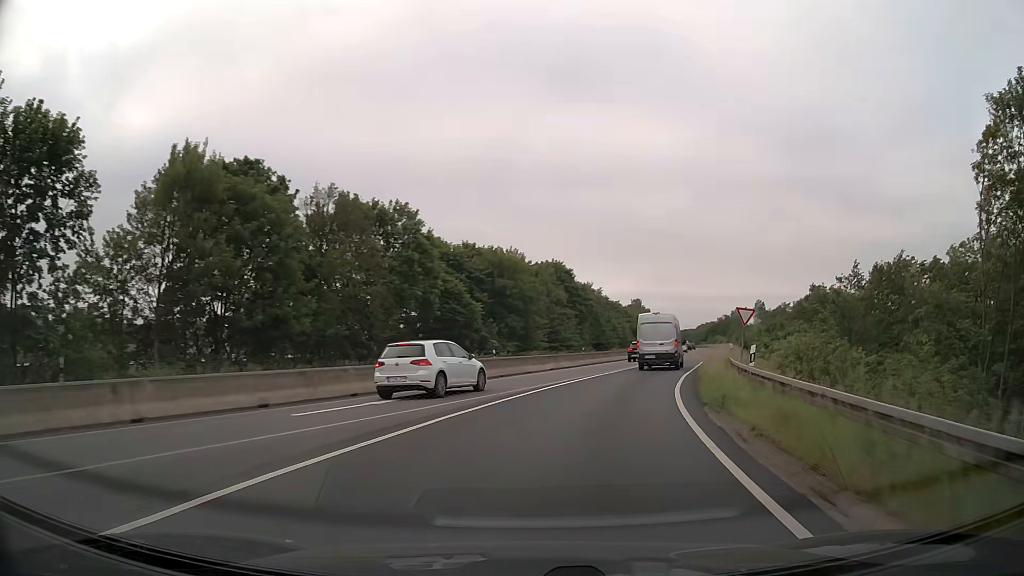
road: trunk_link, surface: asphalt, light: Day
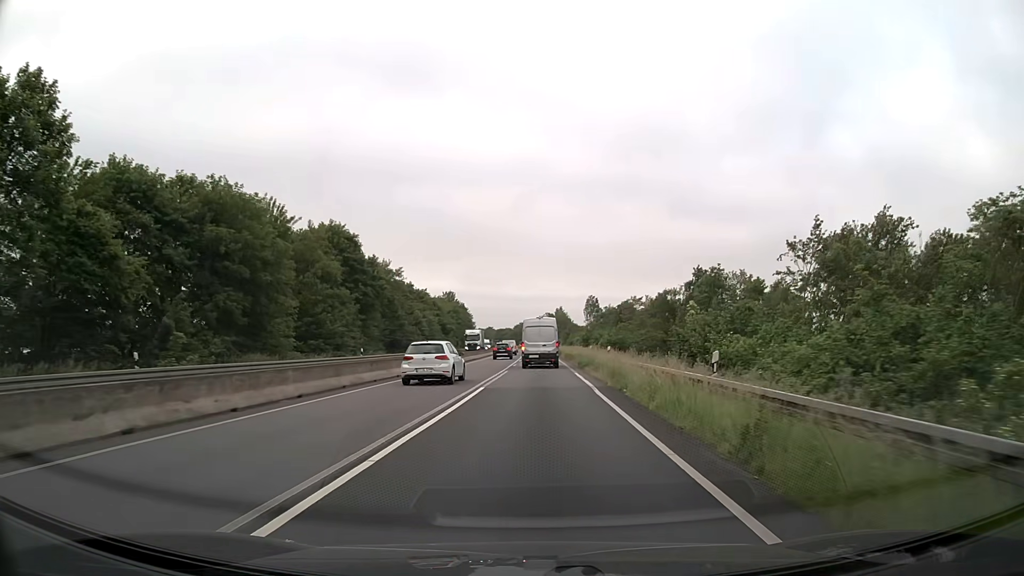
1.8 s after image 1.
(+4.8, +27.9) m; +17°
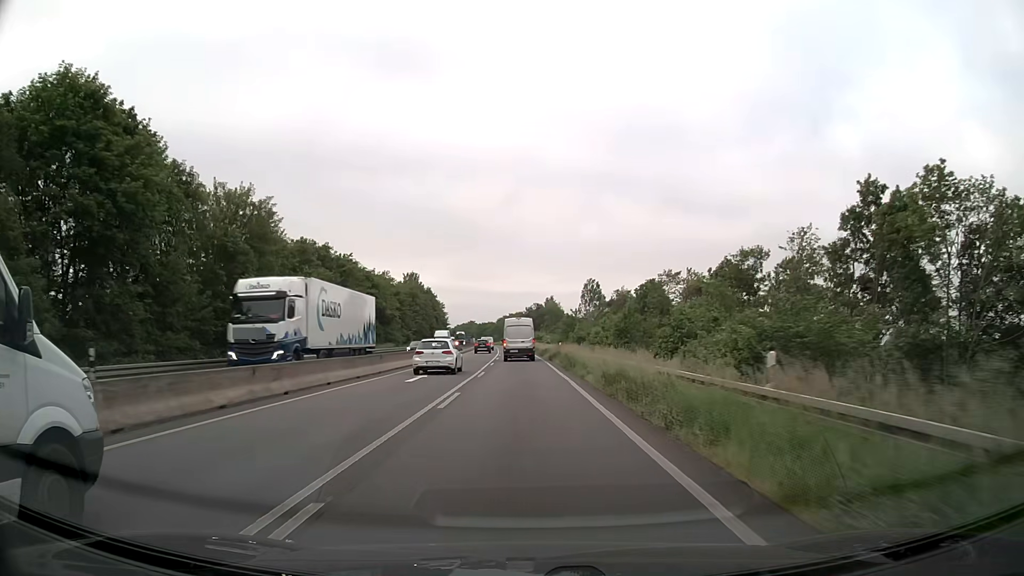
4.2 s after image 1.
(+0.9, +40.6) m; +1°
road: trunk
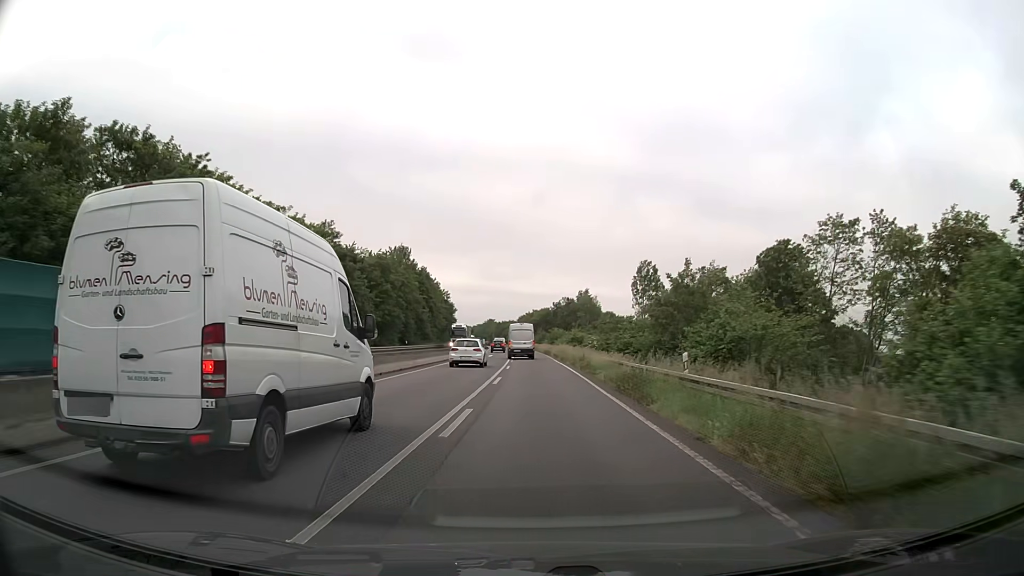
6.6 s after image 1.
(-0.8, +40.2) m; -2°
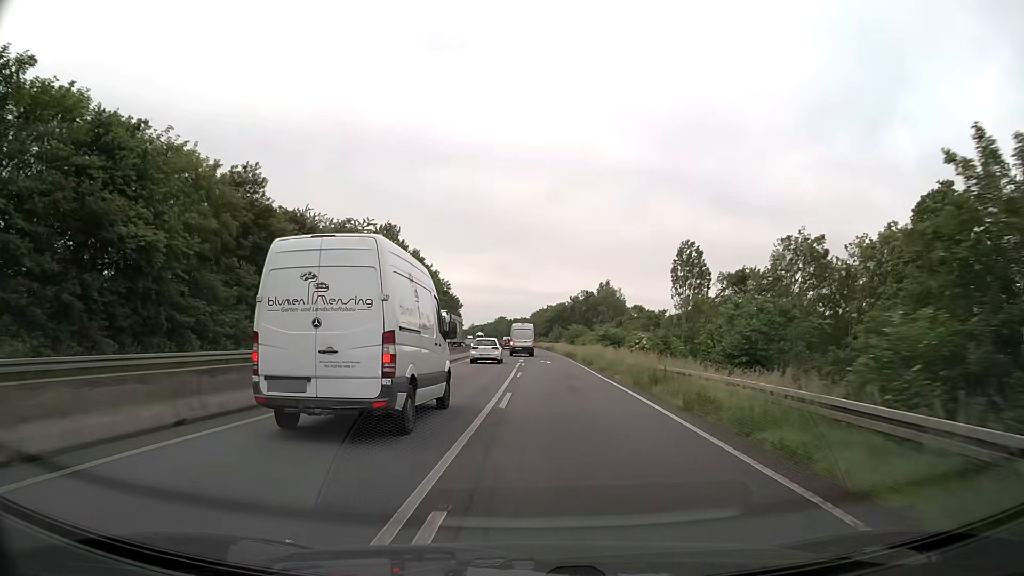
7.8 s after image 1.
(-0.2, +20.3) m; -1°
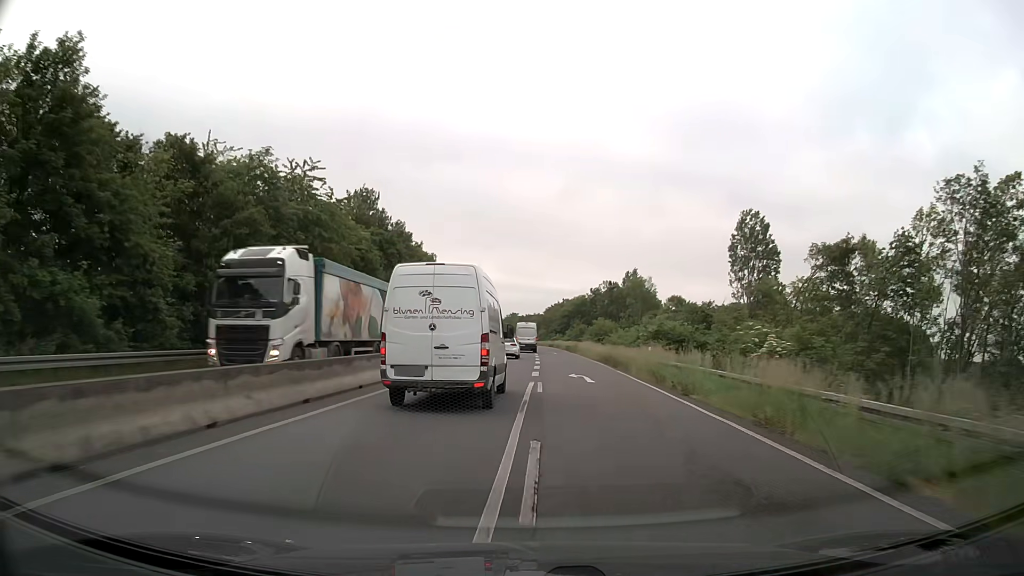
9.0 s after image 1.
(-0.2, +20.5) m; -1°
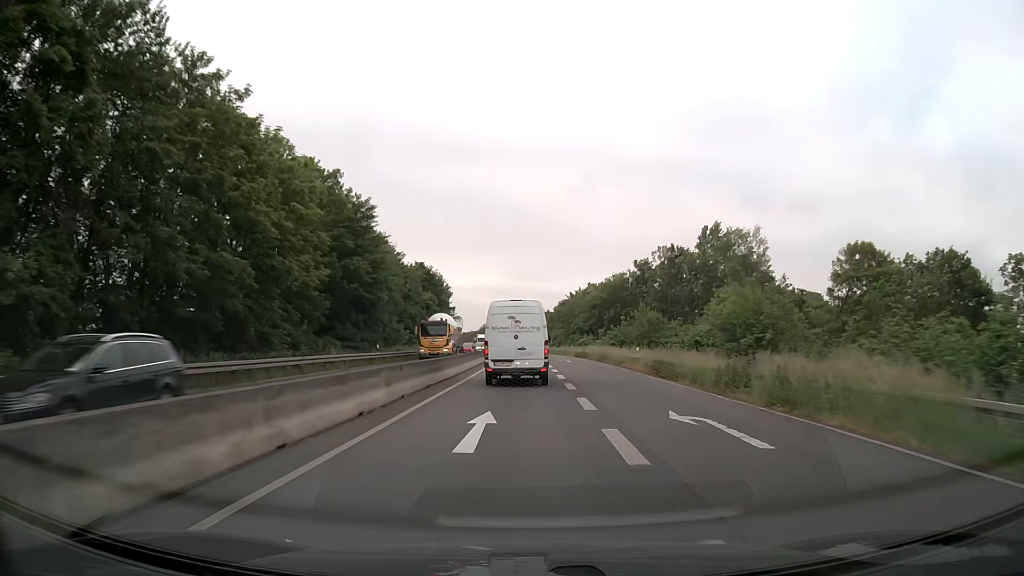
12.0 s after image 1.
(-0.5, +53.3) m; -1°
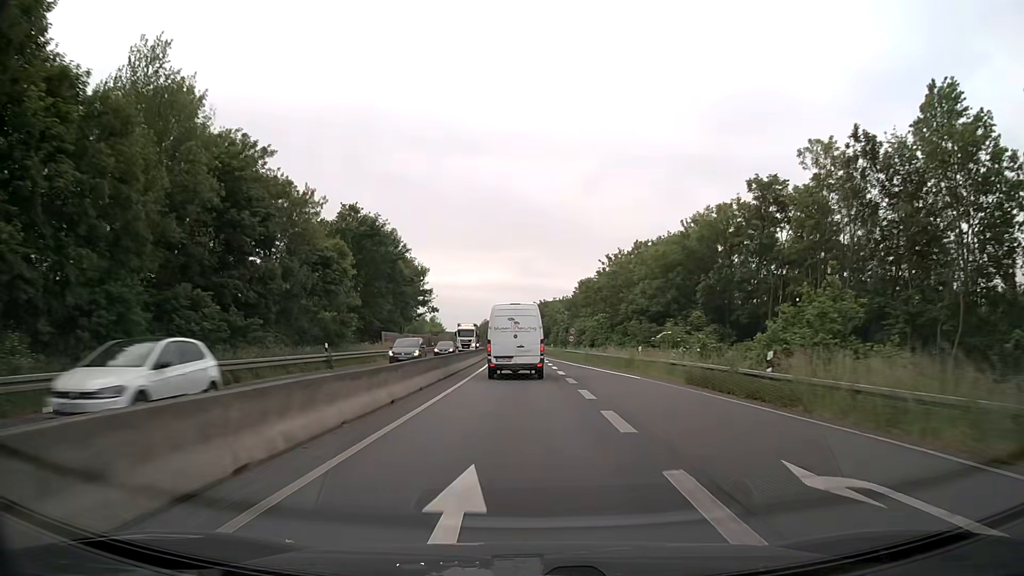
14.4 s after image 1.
(-0.2, +46.1) m; 0°
(0, +10) (0, +20) (0, +30) (0, +40) (-1, +50) (-1, +60) (-1, +70) (-2, +80) (-2, +90) (-2, +100) m
